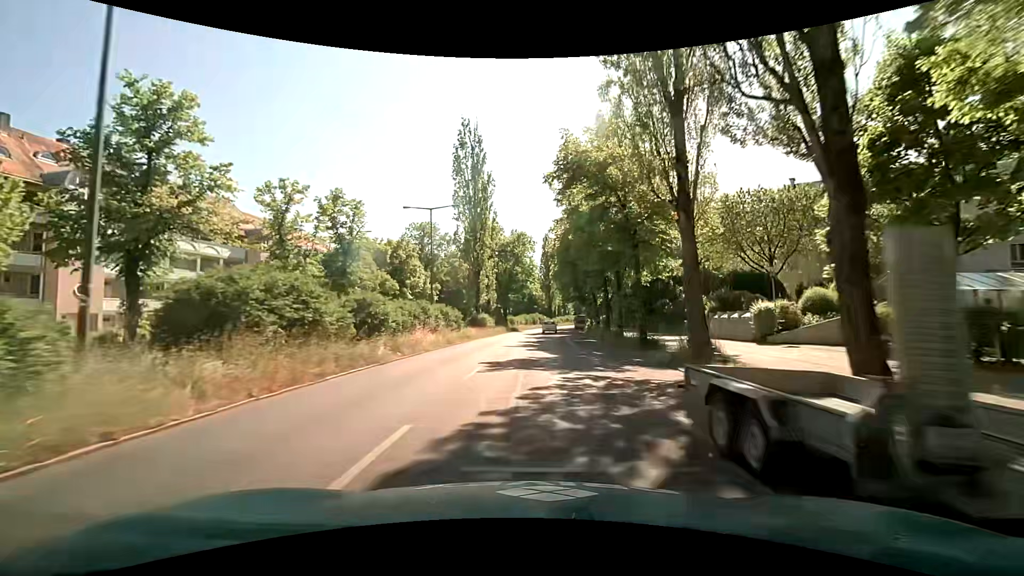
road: secondary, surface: asphalt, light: Day
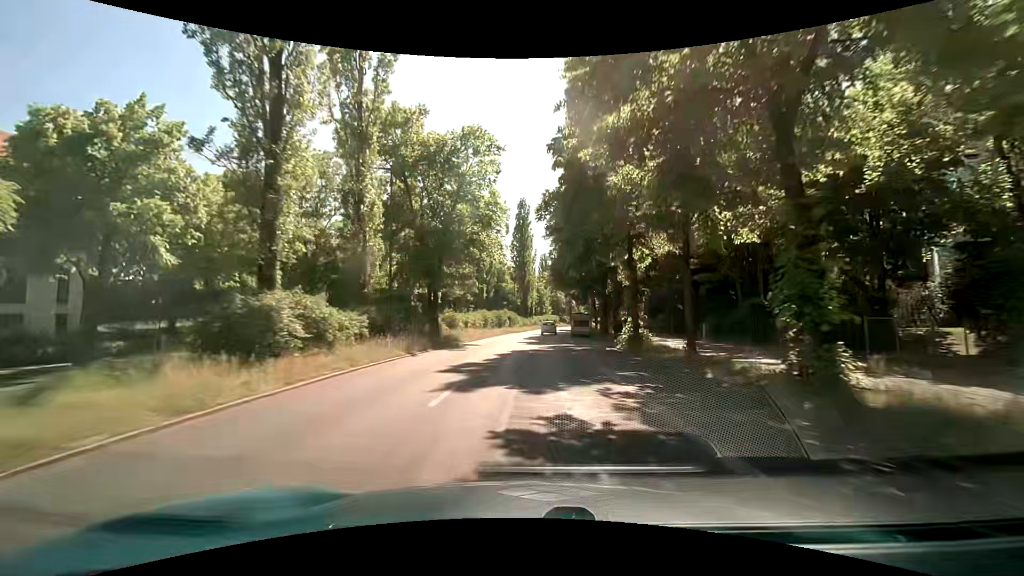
(+1.3, +39.7) m; +4°
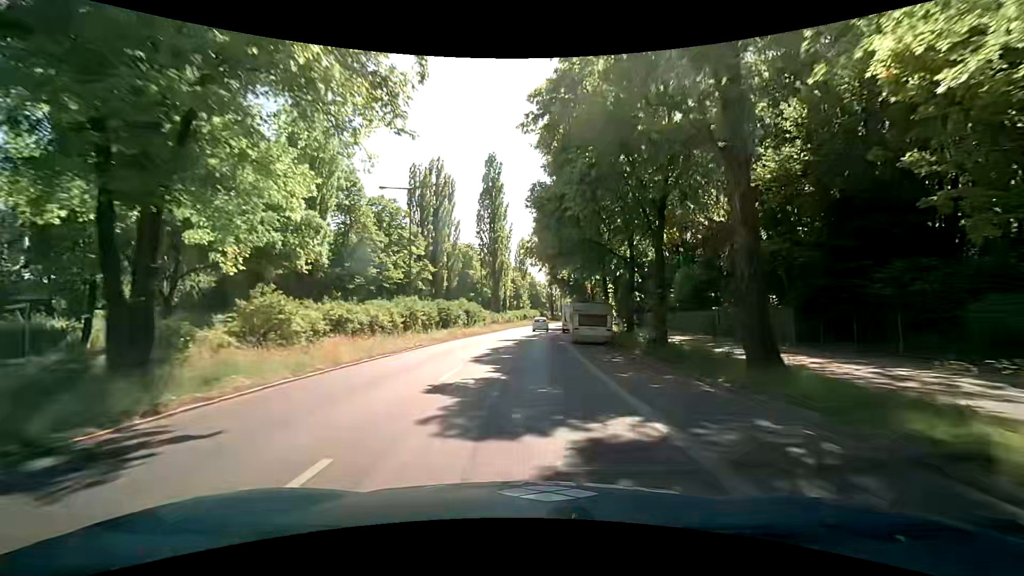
(+0.6, +24.0) m; +1°
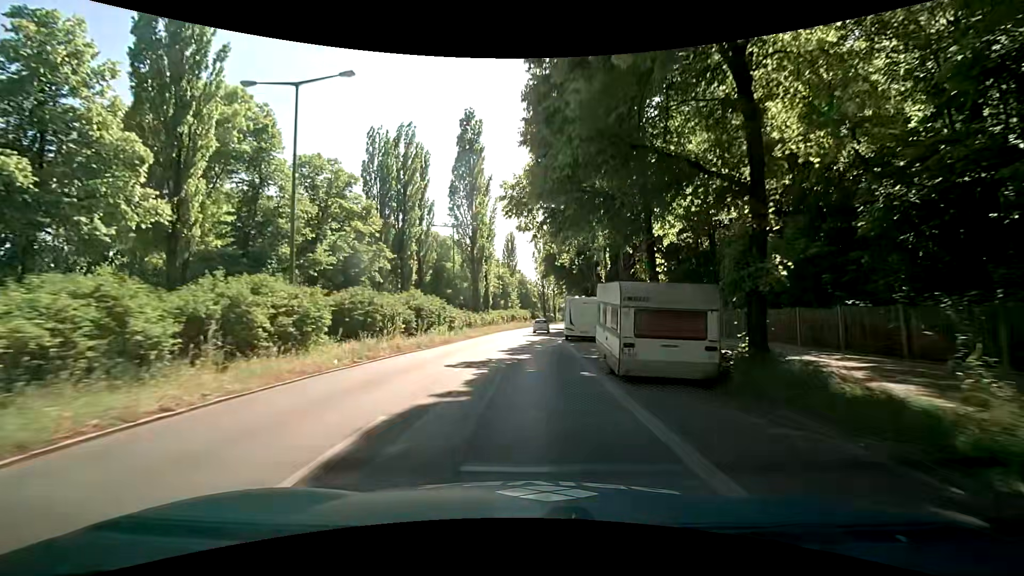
(+0.5, +15.8) m; +2°
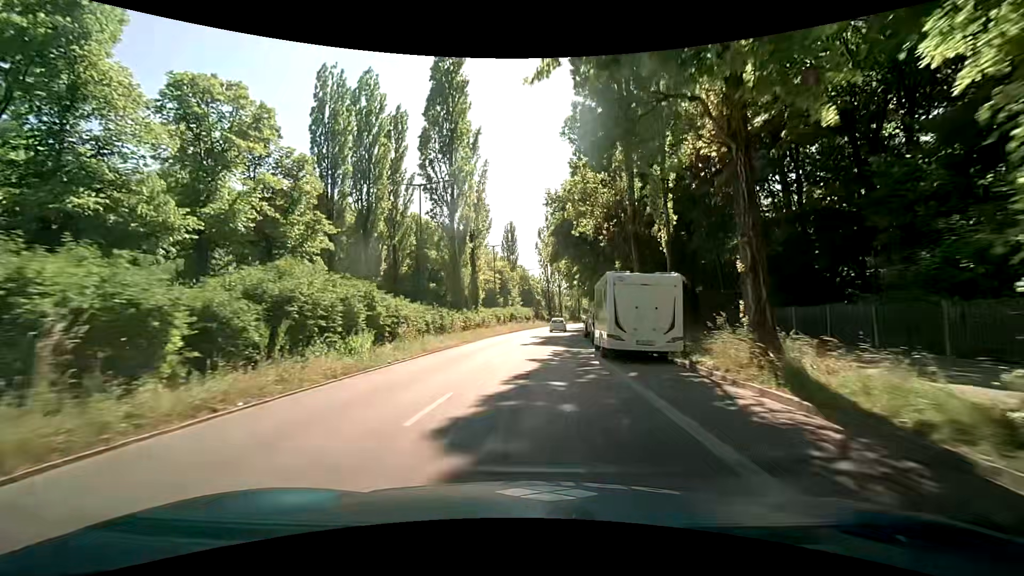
(+0.1, +15.5) m; 0°
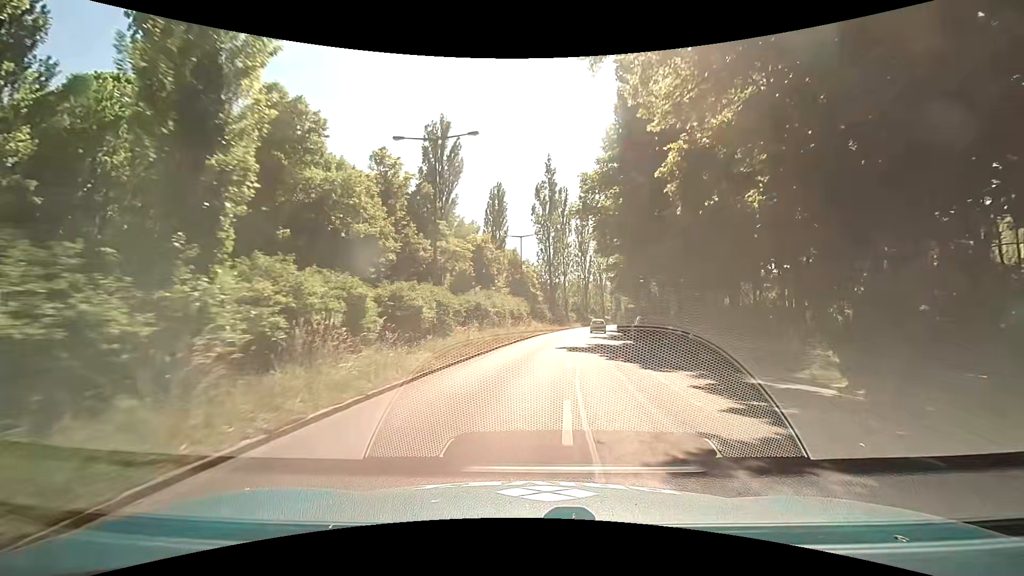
(+0.1, +37.0) m; +1°
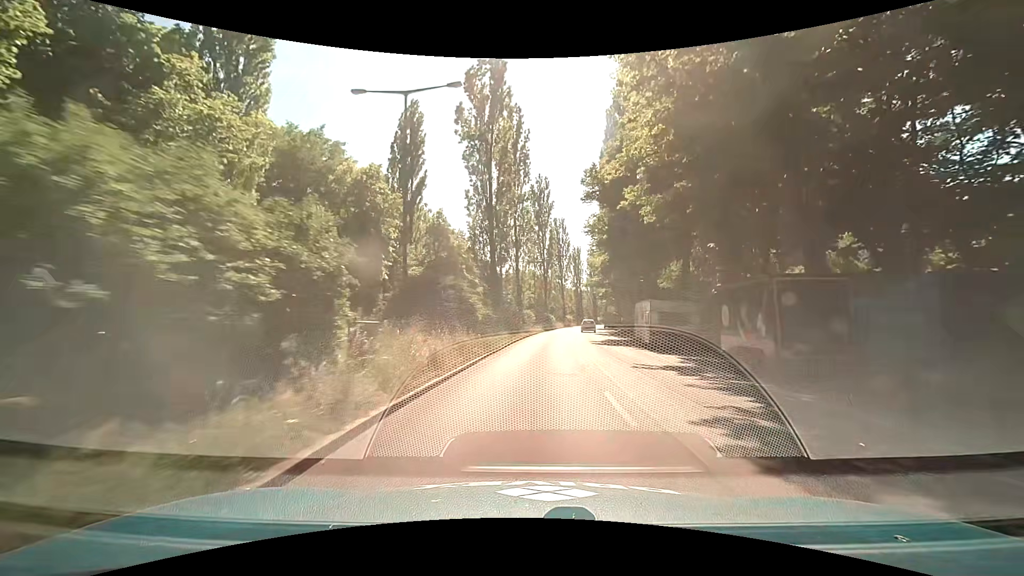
(+2.0, +35.0) m; +6°
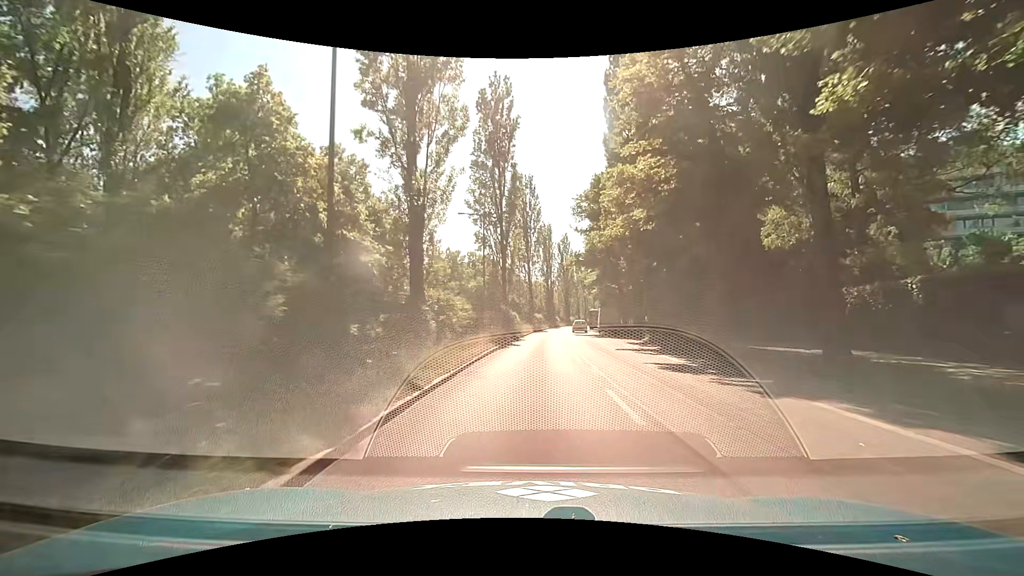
(+1.5, +36.0) m; +4°
(0, +10) (0, +20) (+1, +30) (+1, +40) (+2, +50) (+3, +60) (+4, +70) (+5, +80) (+6, +90) (+7, +100) m
